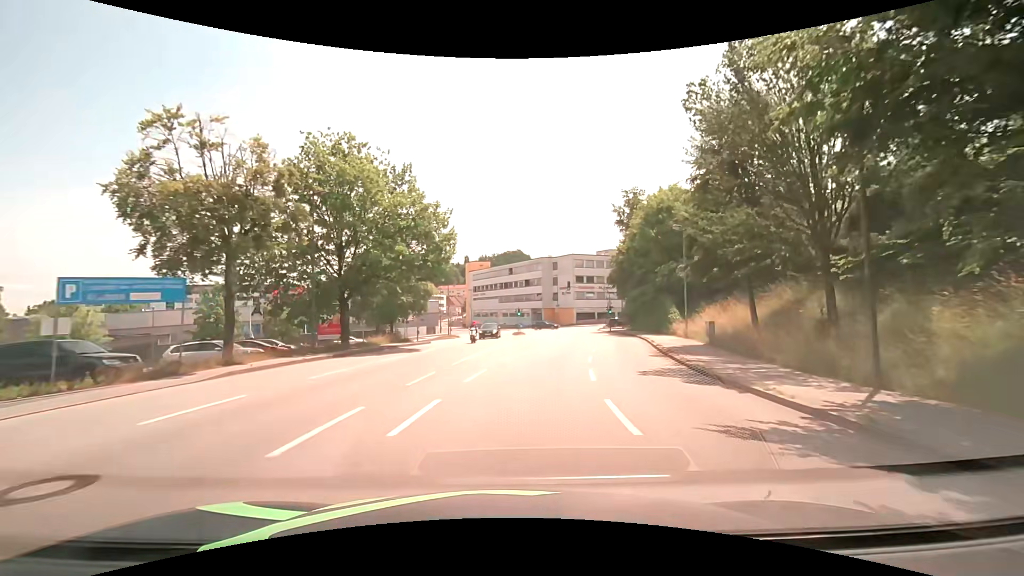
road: tertiary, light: Day
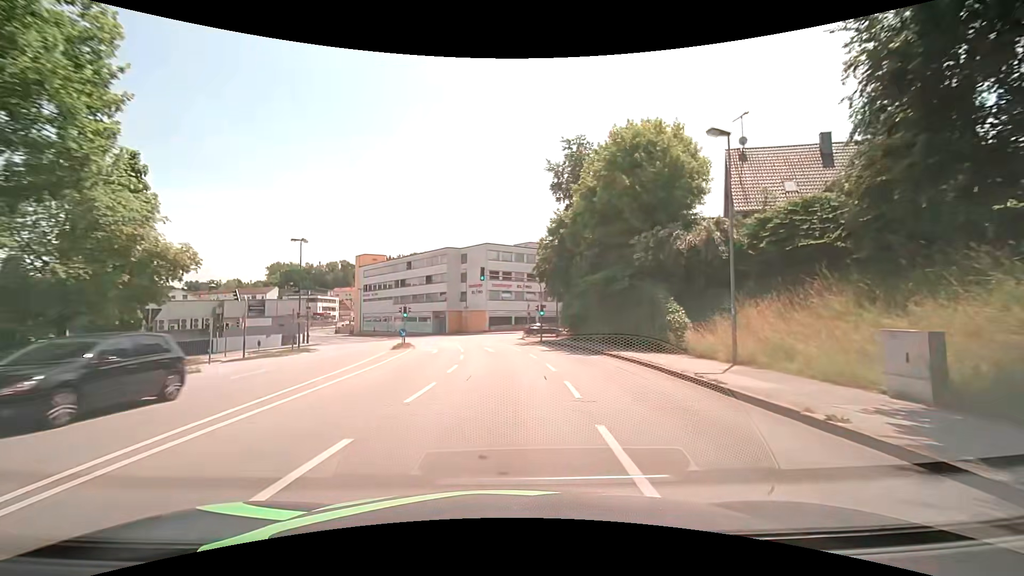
(+2.1, +20.4) m; +11°
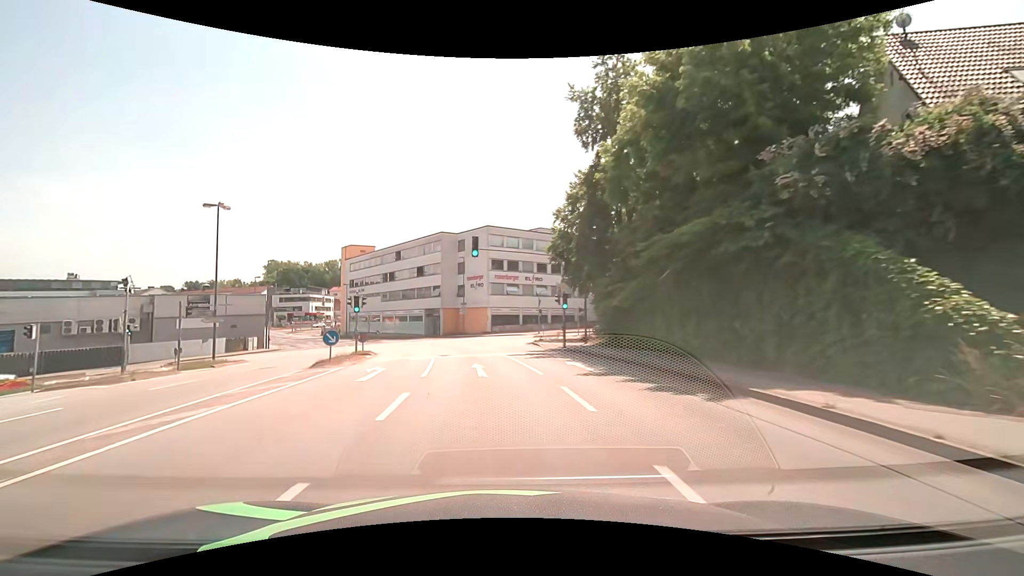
(+0.2, +13.9) m; -1°
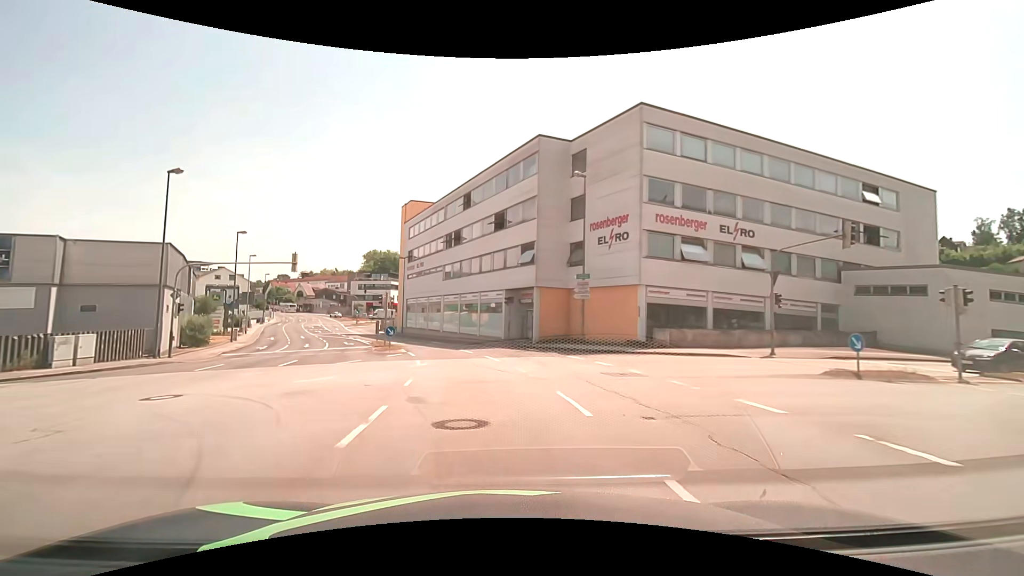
(-3.4, +35.3) m; -11°
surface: asphalt
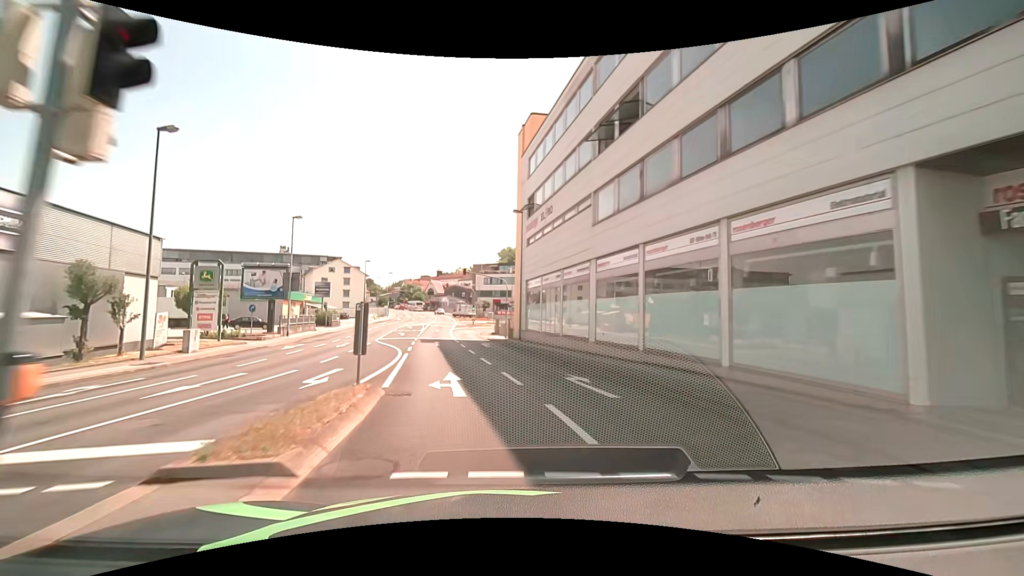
(-3.8, +29.2) m; -15°
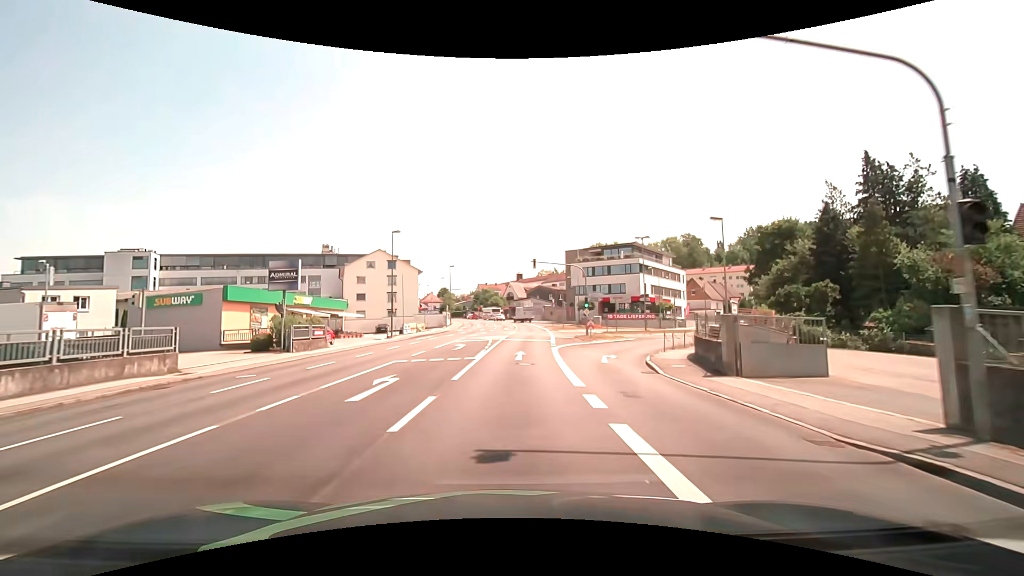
(-5.1, +37.3) m; -10°
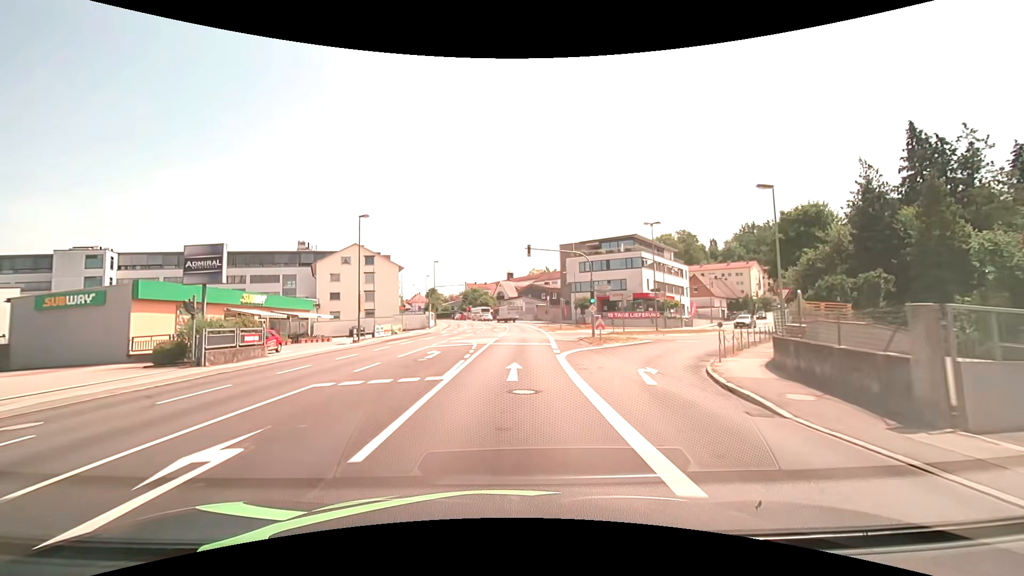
(0.0, +7.4) m; +1°
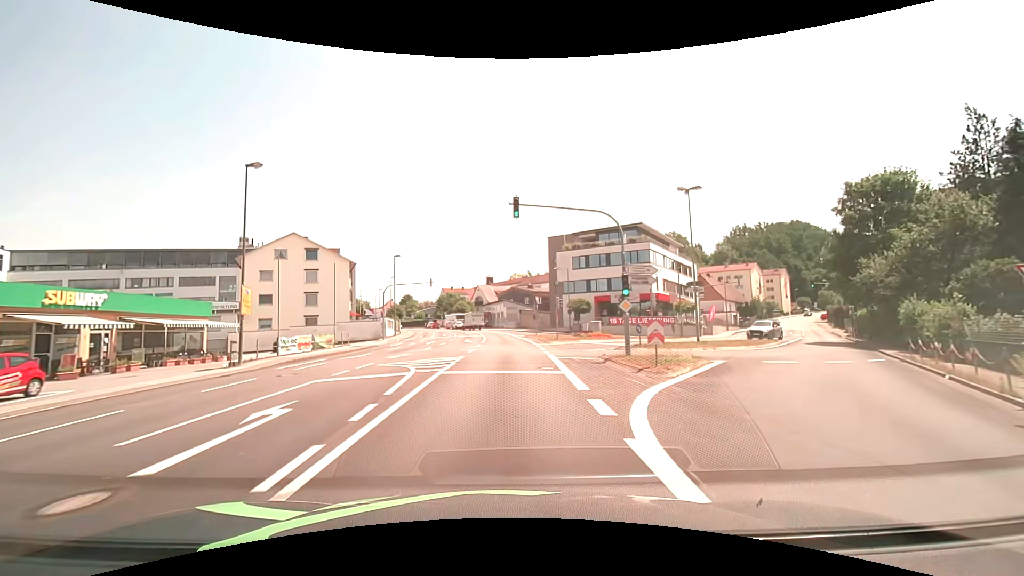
(+0.2, +14.5) m; +2°
(0, +10) (0, +20) (0, +30) (0, +40) (0, +50) (-1, +60) (-3, +70) (-4, +80) (-7, +89) (-11, +99) m
